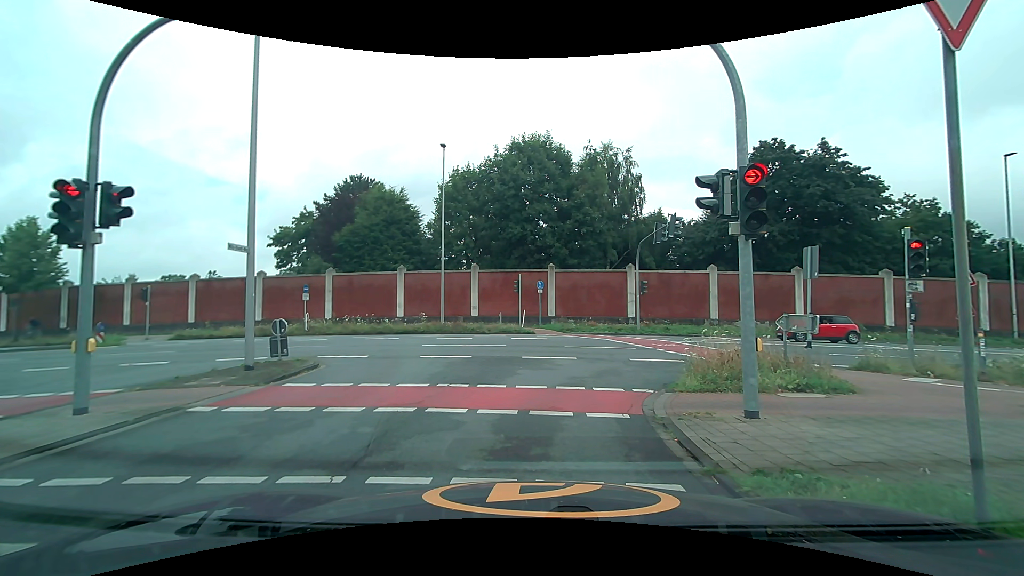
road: unclassified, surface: asphalt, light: Day
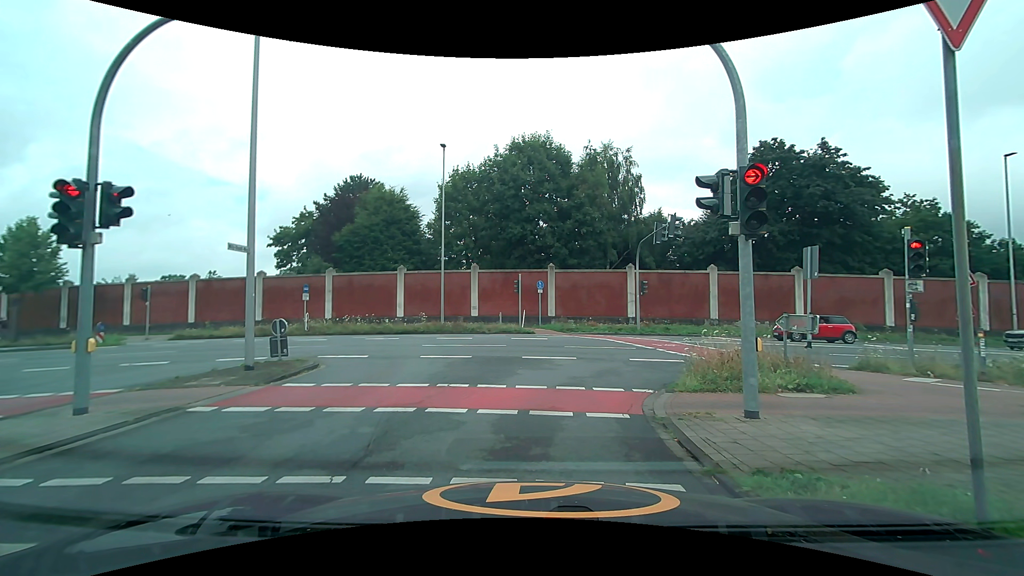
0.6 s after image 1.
(0.0, 0.0) m; 0°
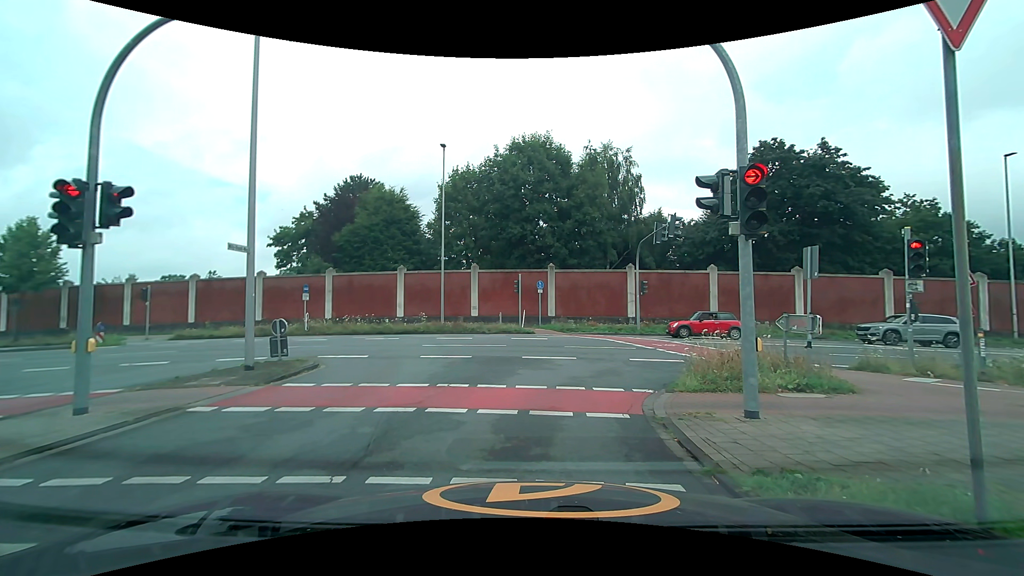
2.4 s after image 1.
(0.0, 0.0) m; 0°
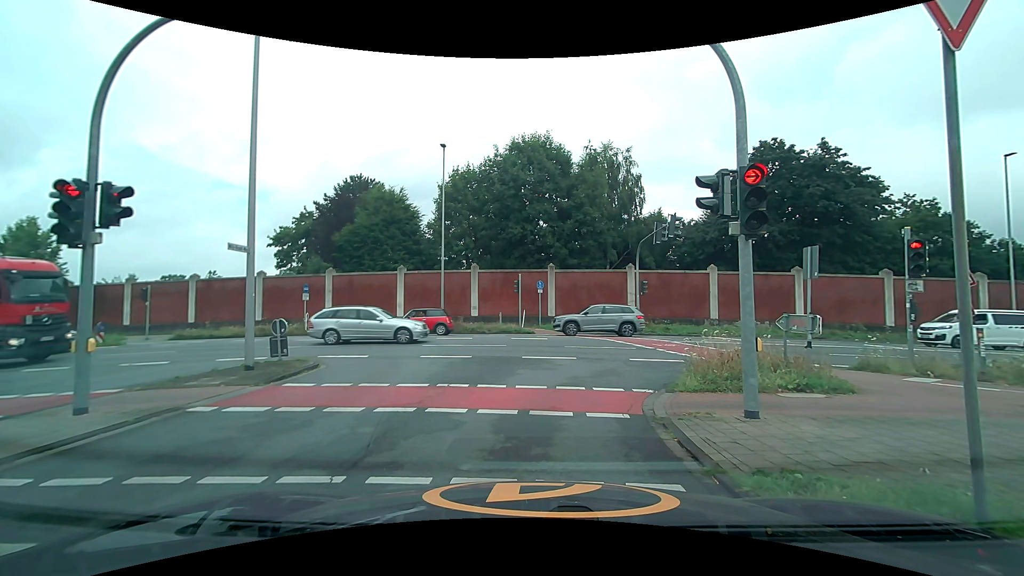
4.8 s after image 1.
(0.0, 0.0) m; 0°
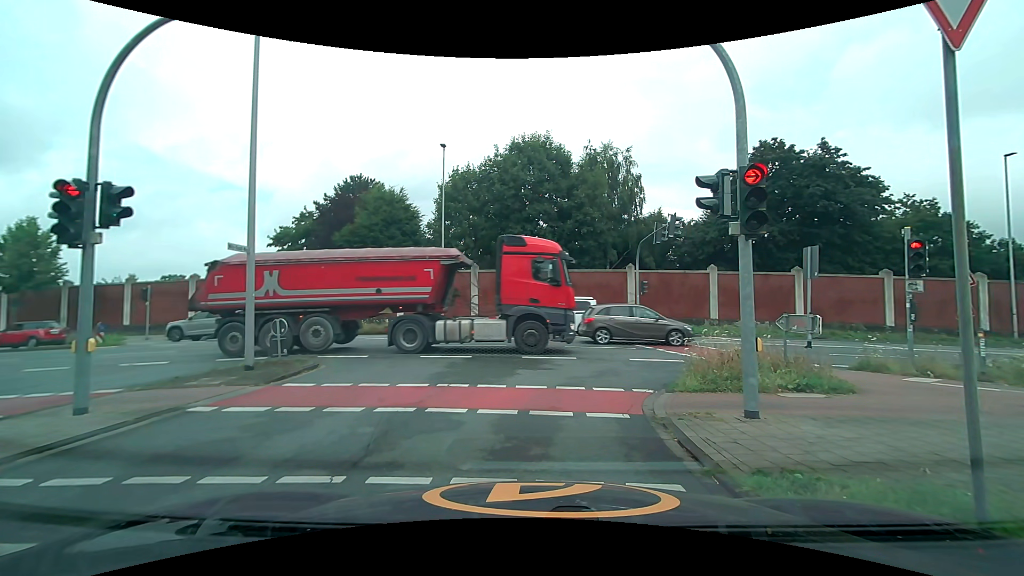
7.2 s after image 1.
(0.0, 0.0) m; 0°
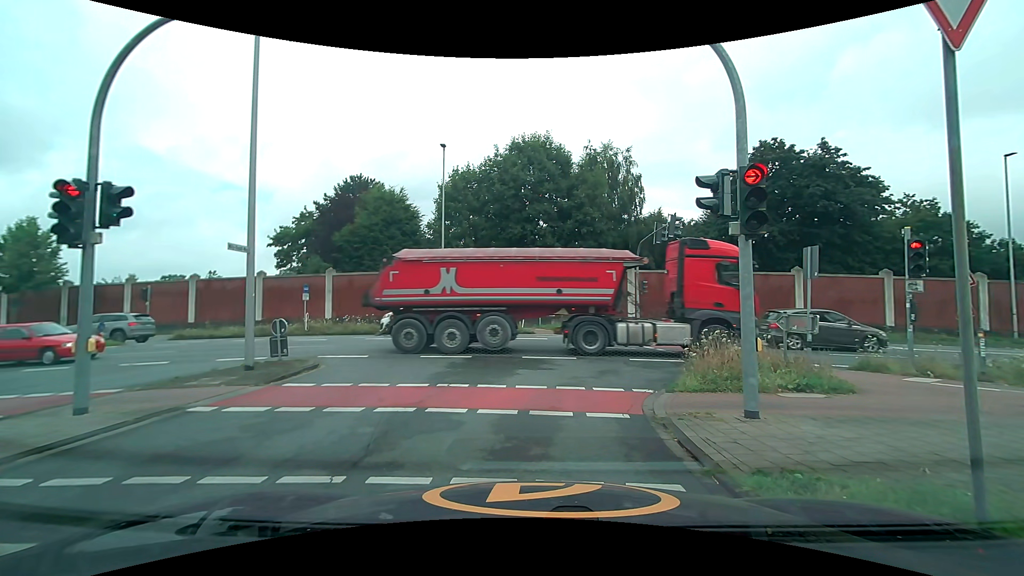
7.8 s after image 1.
(0.0, 0.0) m; 0°
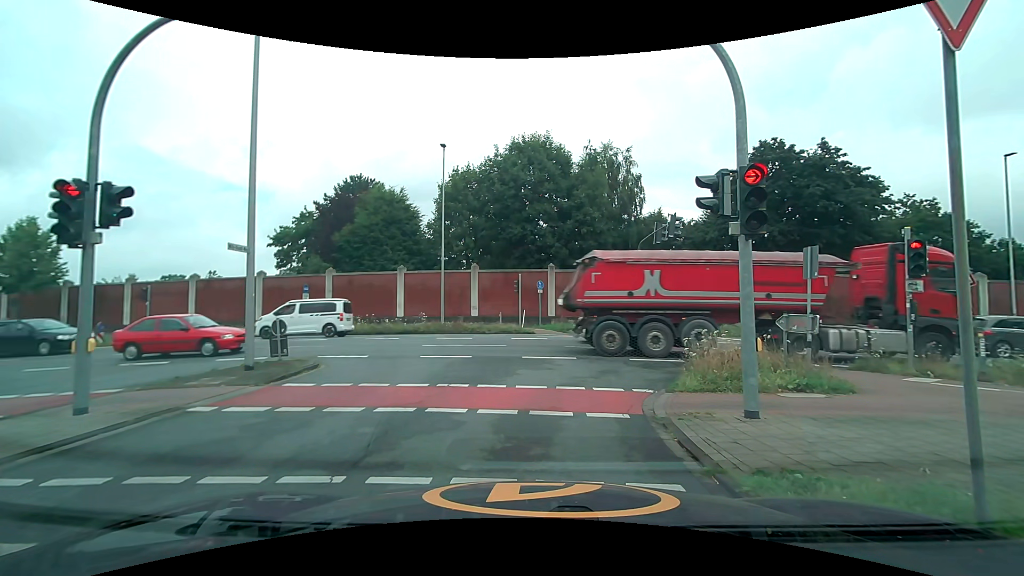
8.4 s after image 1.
(0.0, 0.0) m; 0°
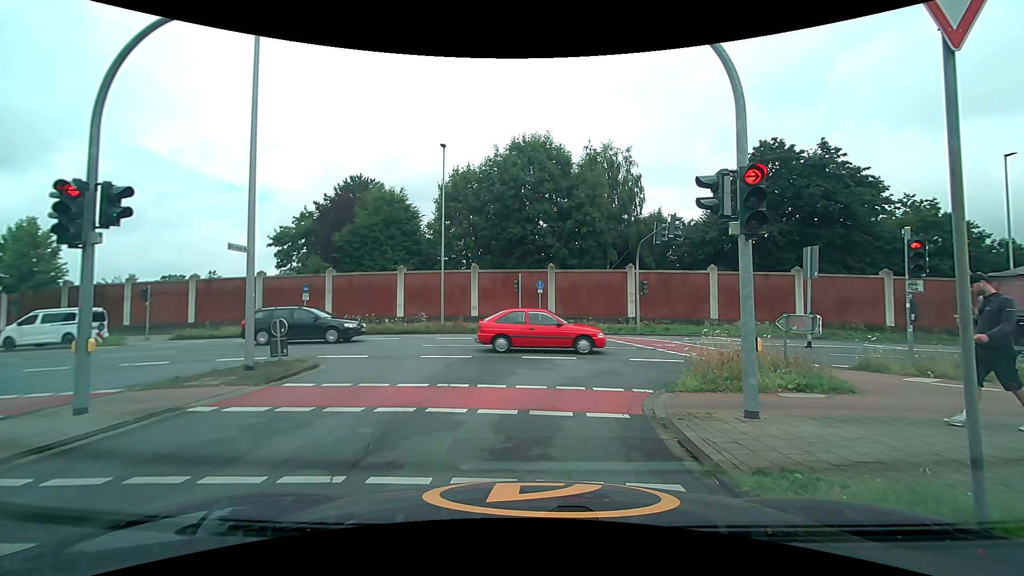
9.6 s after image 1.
(0.0, 0.0) m; 0°
(0, +10) (+6, +18) (+16, +19) (+26, +19) (+36, +19) (+46, +18) (+56, +18) (+66, +18) (+76, +17) (+86, +17) m
